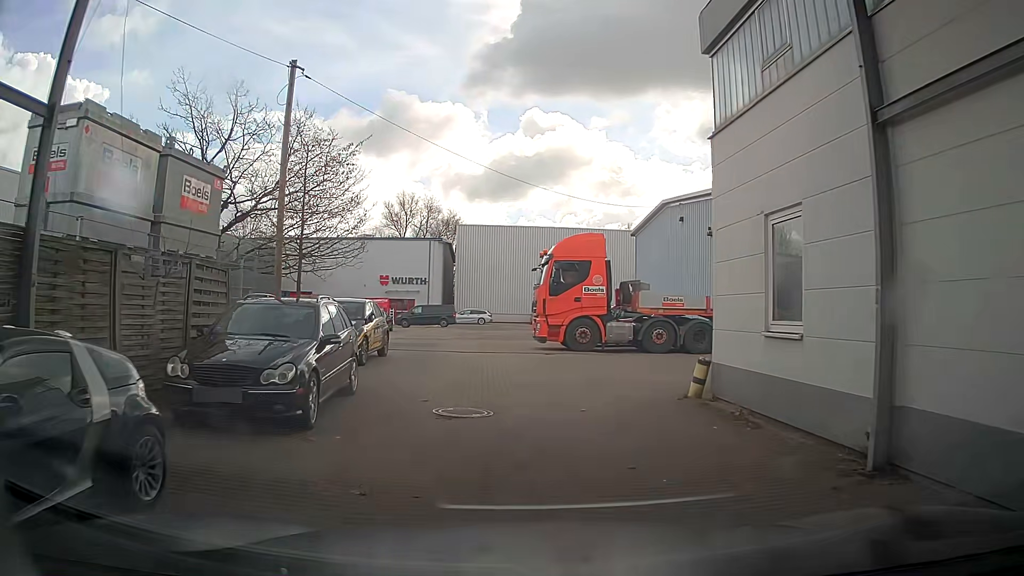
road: service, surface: paving_stones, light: Day
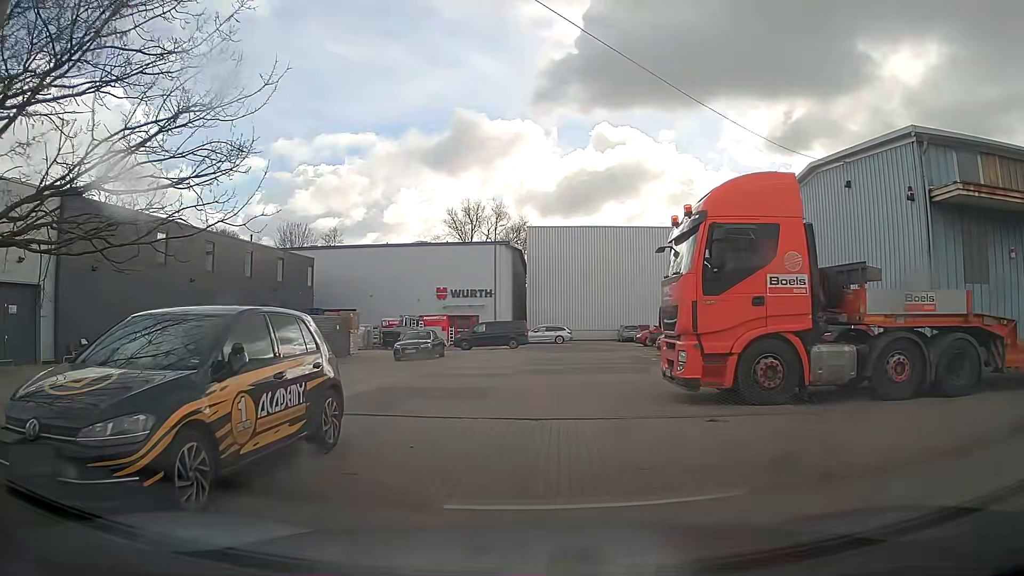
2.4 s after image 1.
(-0.5, +10.6) m; -7°
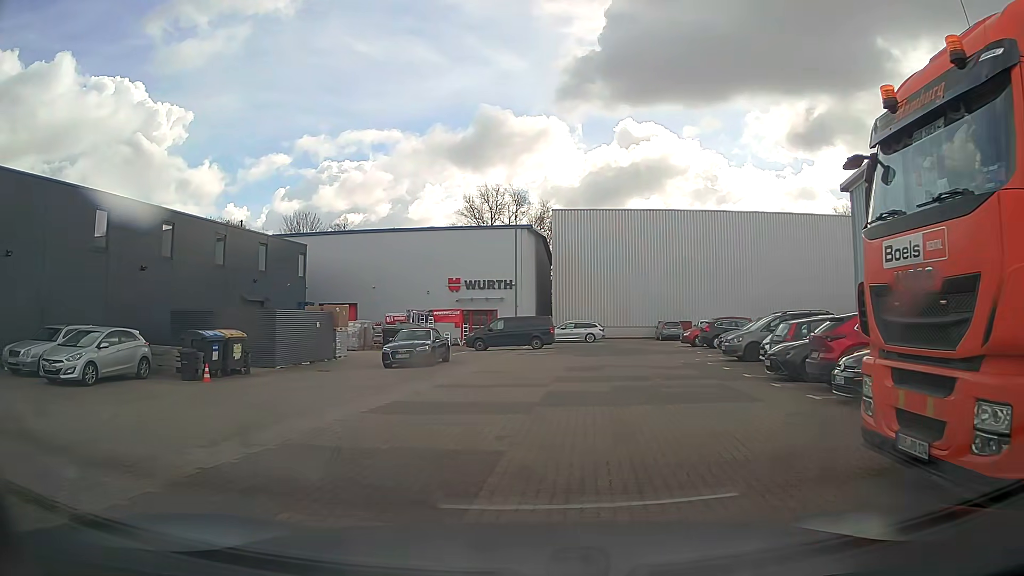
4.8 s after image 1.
(0.0, +7.1) m; -1°
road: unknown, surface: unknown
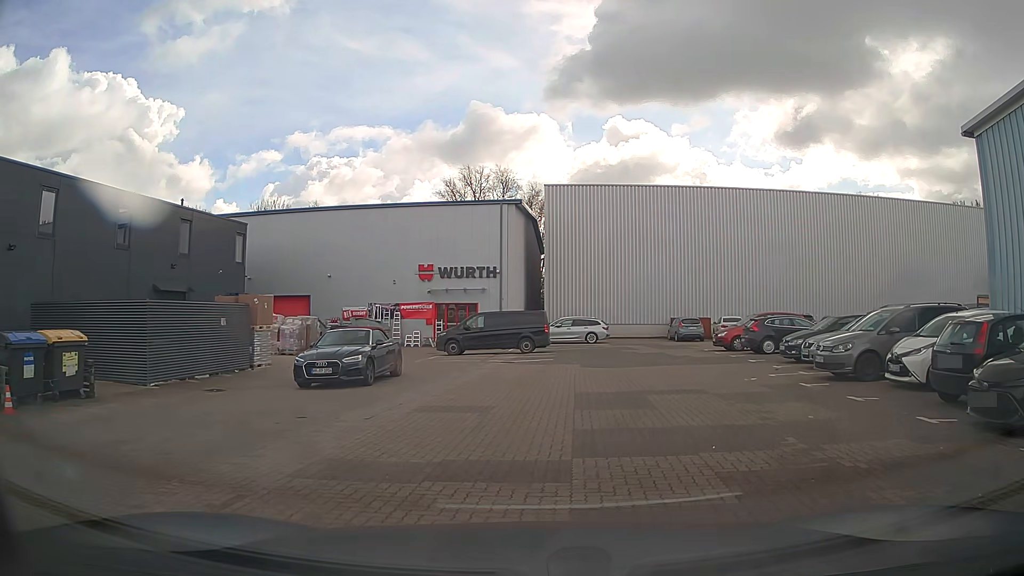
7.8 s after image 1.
(0.0, +8.7) m; +2°
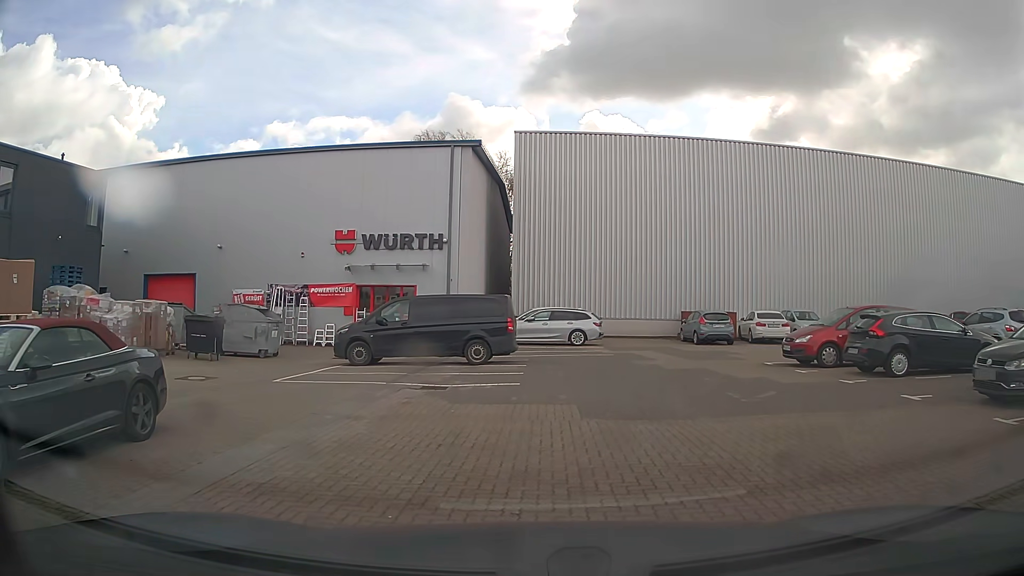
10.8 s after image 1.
(+0.5, +11.6) m; +3°
